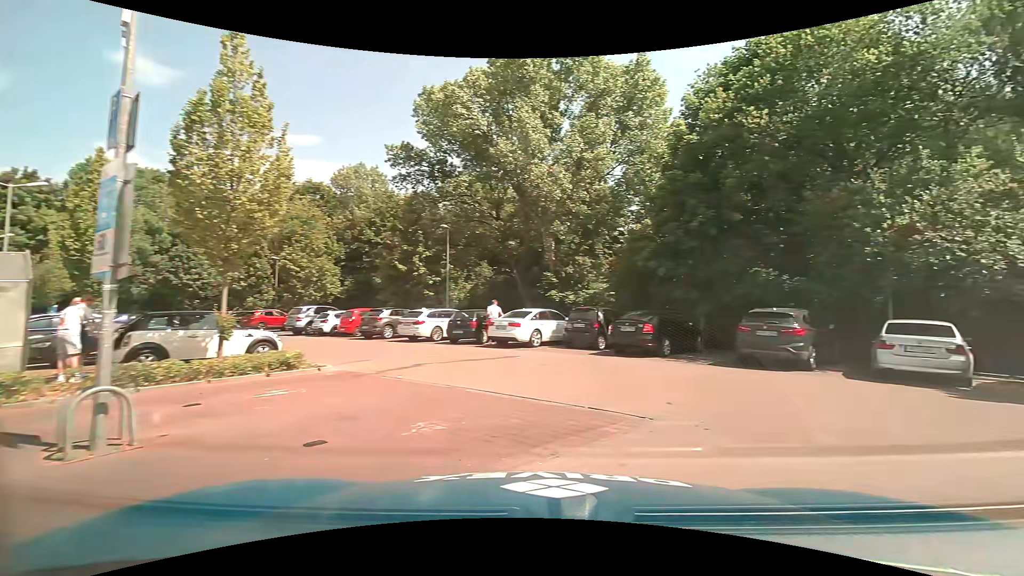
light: Day
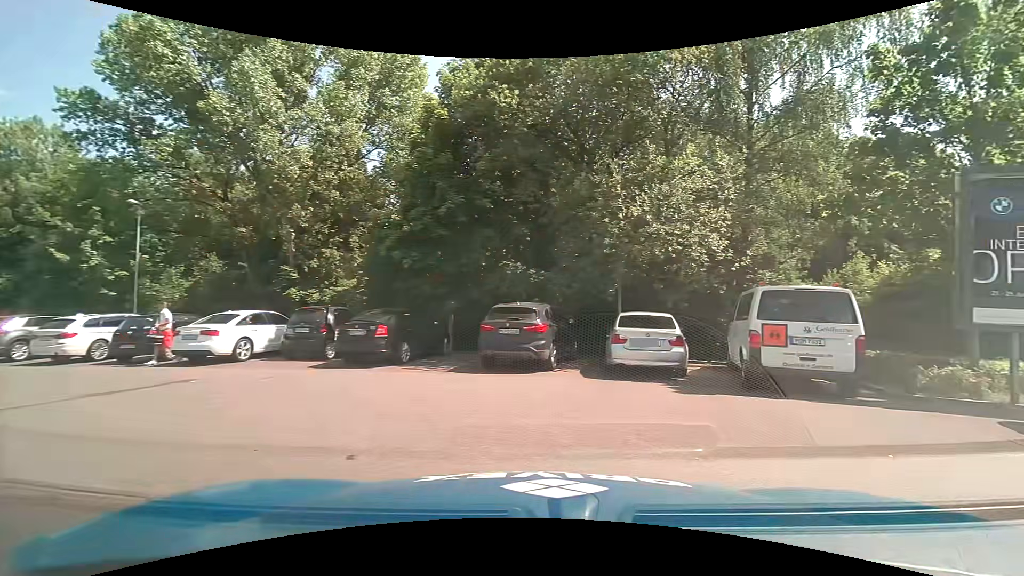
(+0.7, +3.0) m; +26°
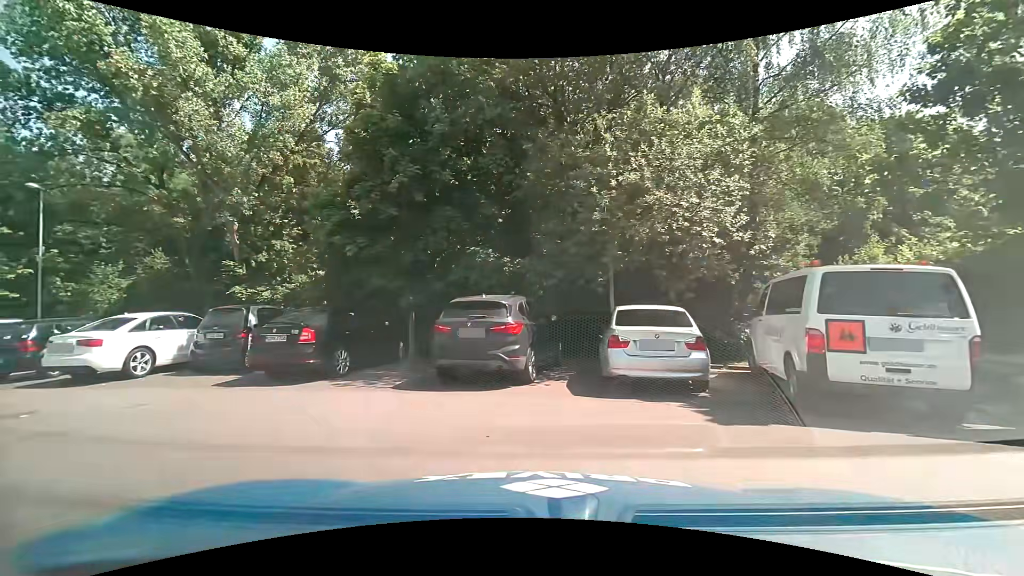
(+0.2, +2.9) m; +3°
